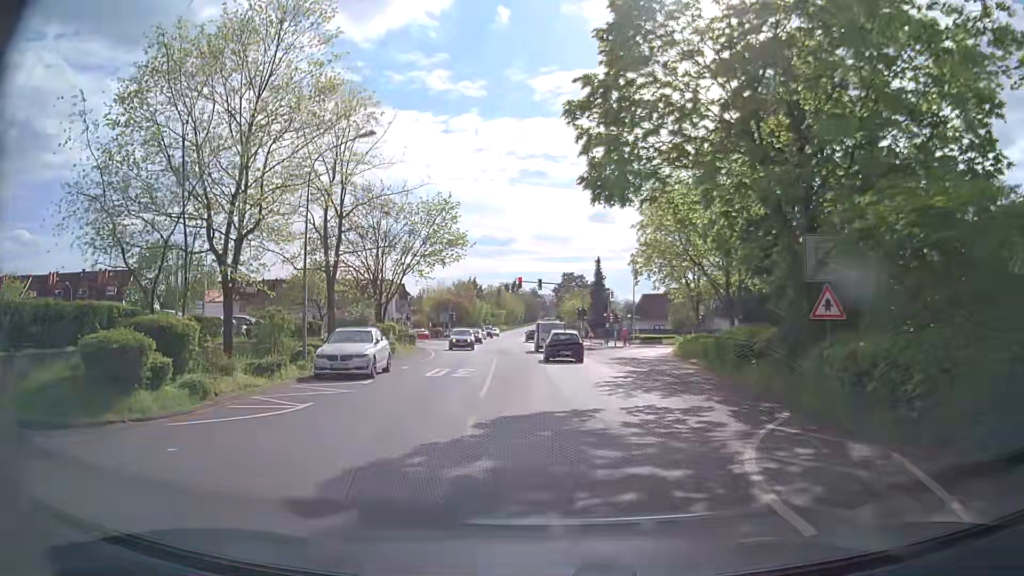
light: Day
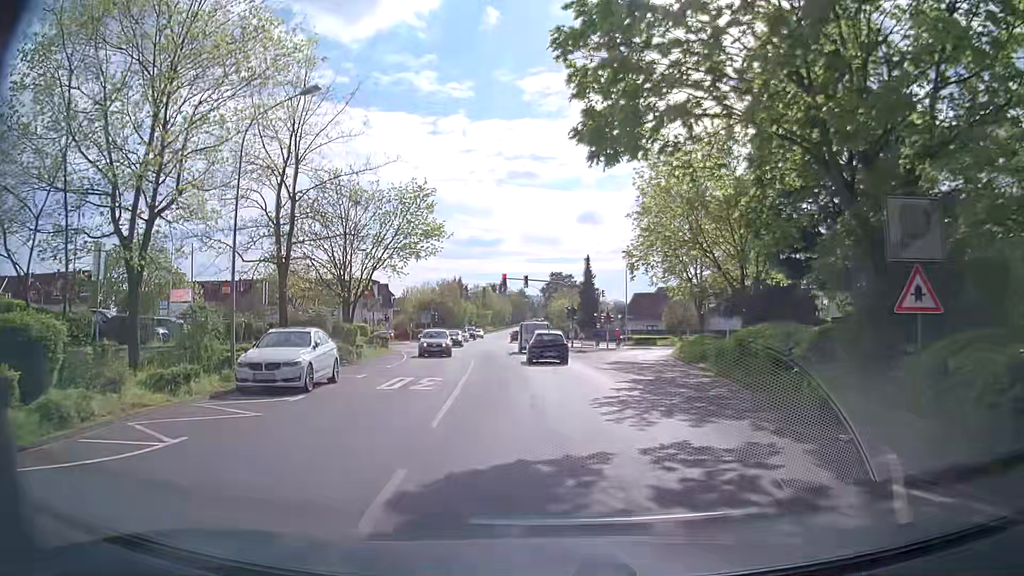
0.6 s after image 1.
(0.0, +4.6) m; -1°
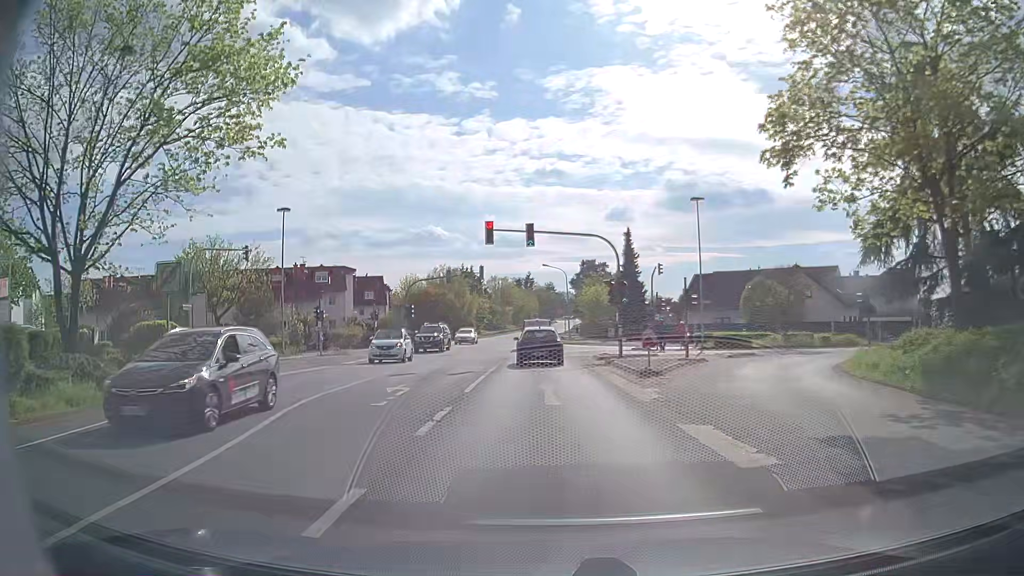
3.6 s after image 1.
(+0.8, +26.2) m; 0°
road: residential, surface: asphalt
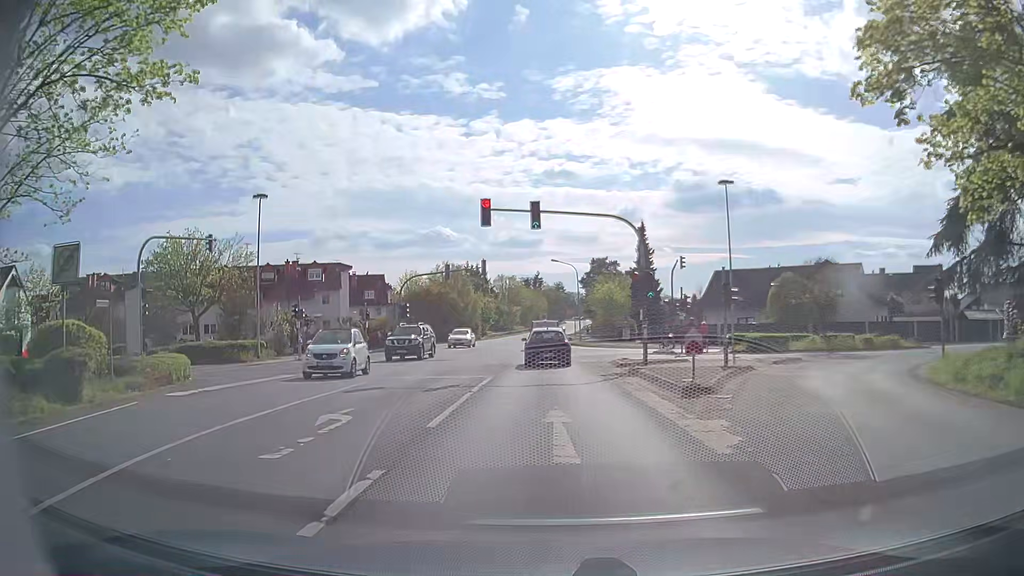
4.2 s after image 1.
(-0.1, +5.3) m; -2°
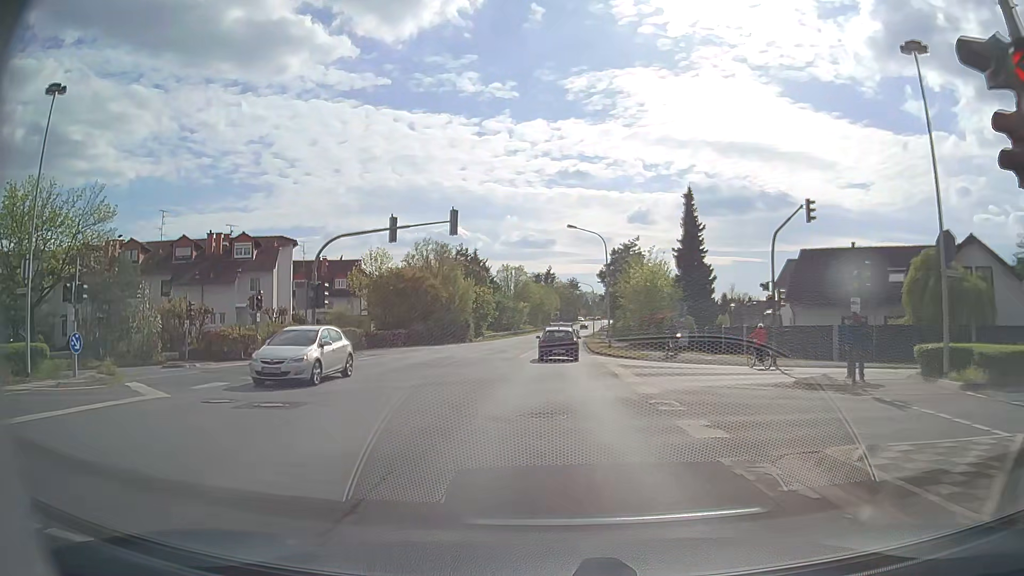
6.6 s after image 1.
(-0.1, +20.9) m; 0°
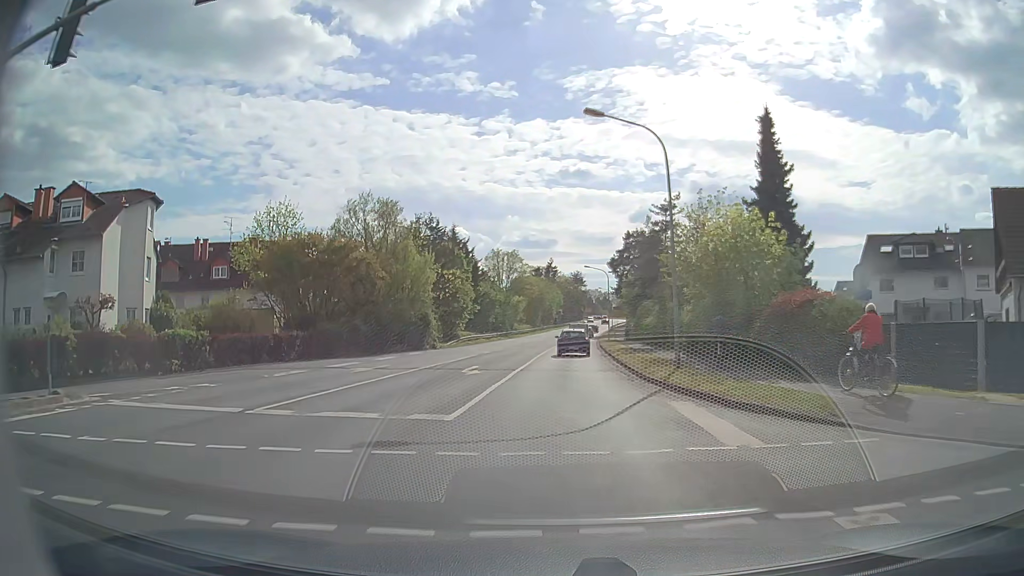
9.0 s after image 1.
(-0.2, +22.7) m; -1°
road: unclassified
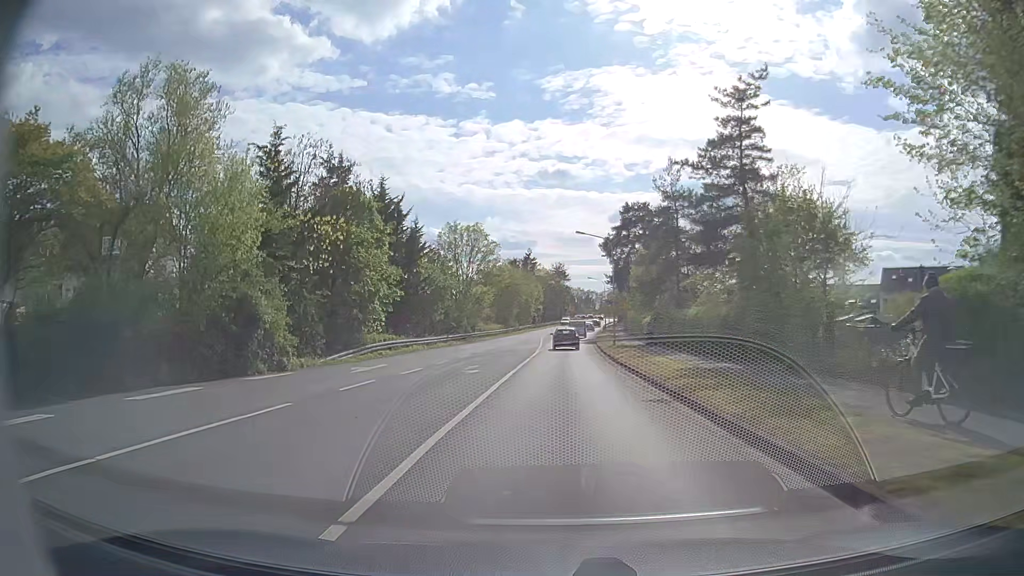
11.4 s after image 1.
(+0.3, +24.6) m; +2°
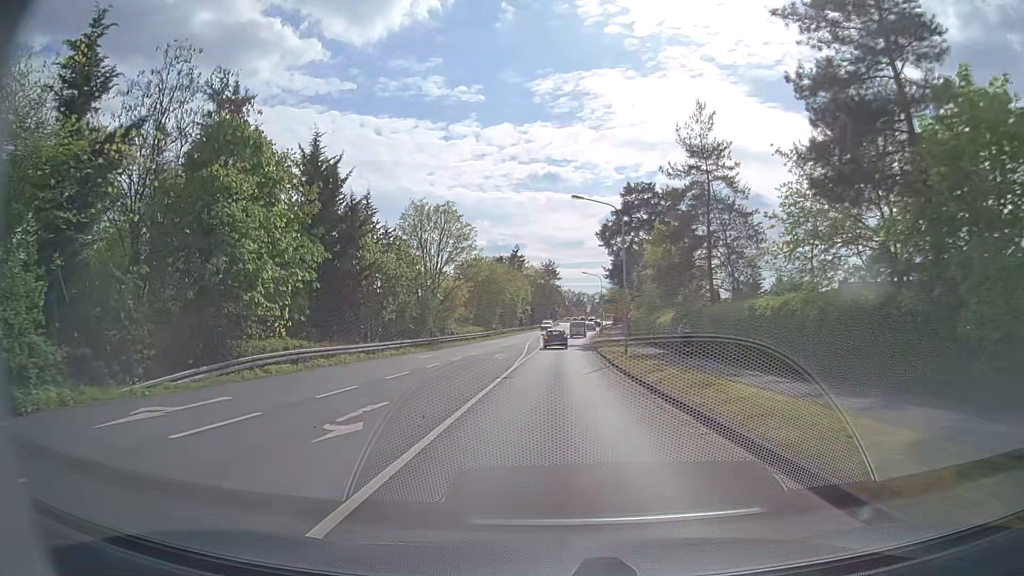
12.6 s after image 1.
(+0.1, +13.0) m; 0°
(0, +10) (0, +20) (+1, +30) (+1, +40) (+1, +50) (+2, +60) (+2, +70) (+3, +80) (+4, +90) (+5, +100) m
